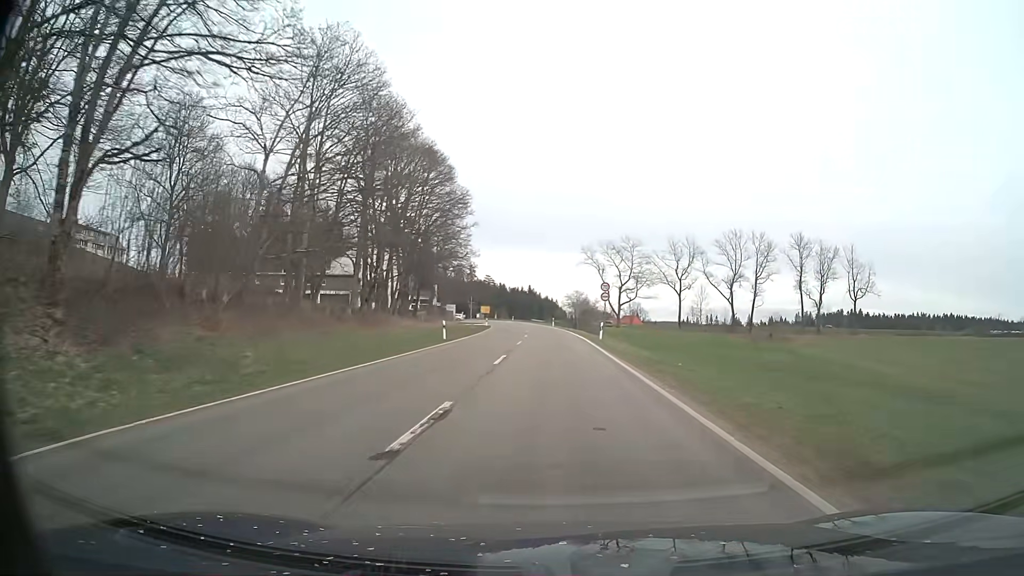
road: secondary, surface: asphalt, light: Day
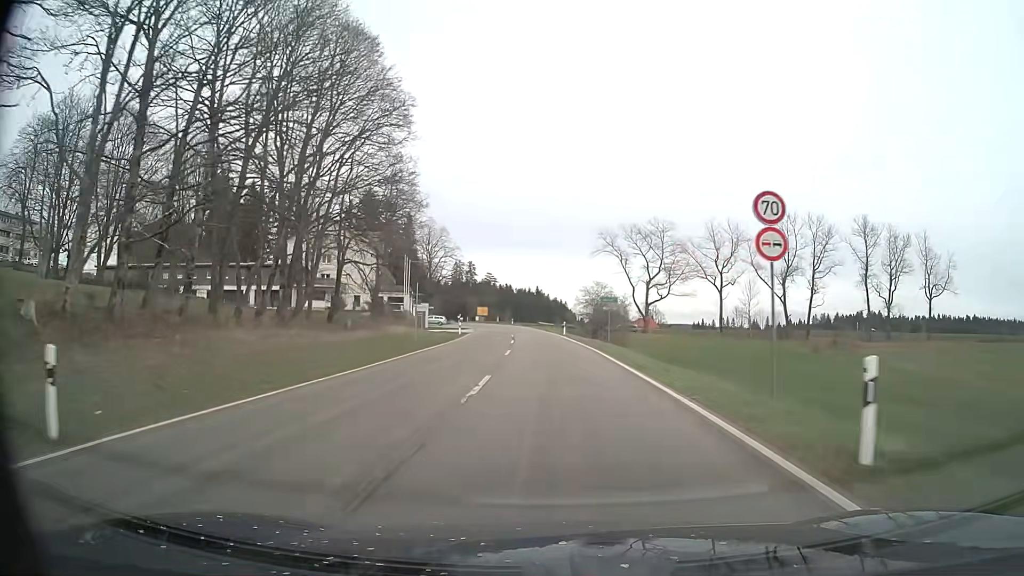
(-0.3, +31.8) m; -1°
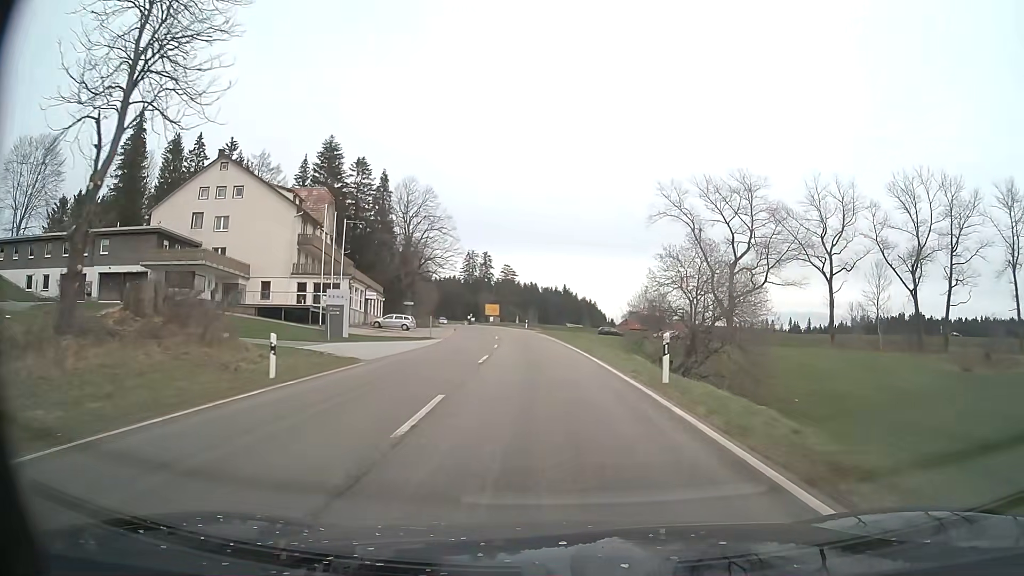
(-0.7, +41.4) m; -2°
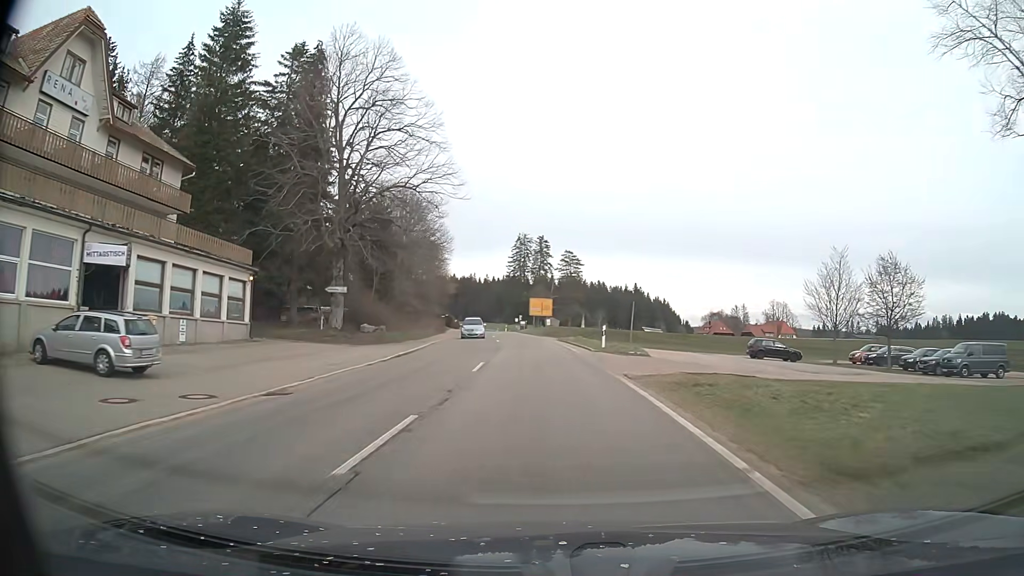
(-2.4, +51.3) m; -6°
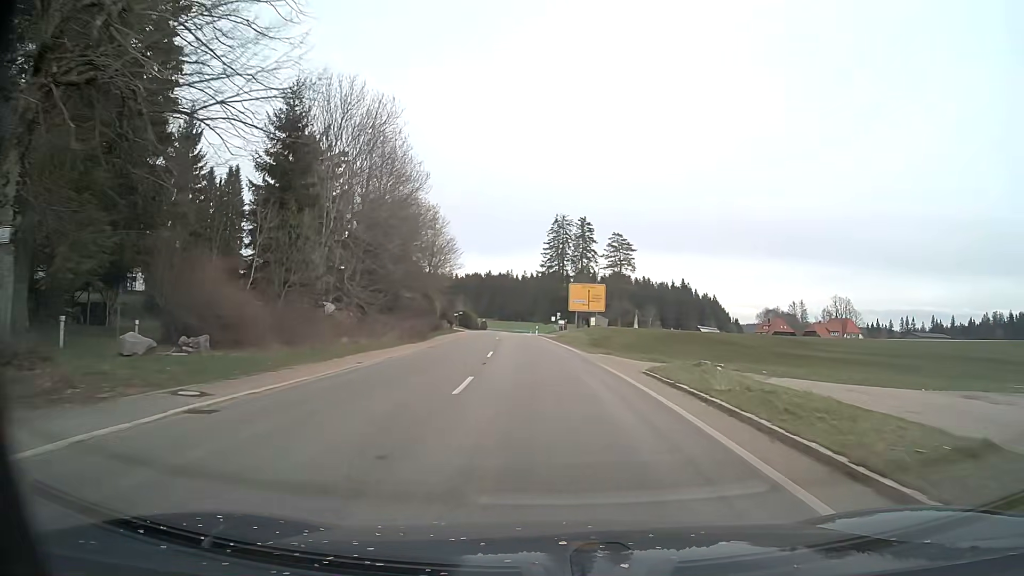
(-0.8, +30.6) m; -3°
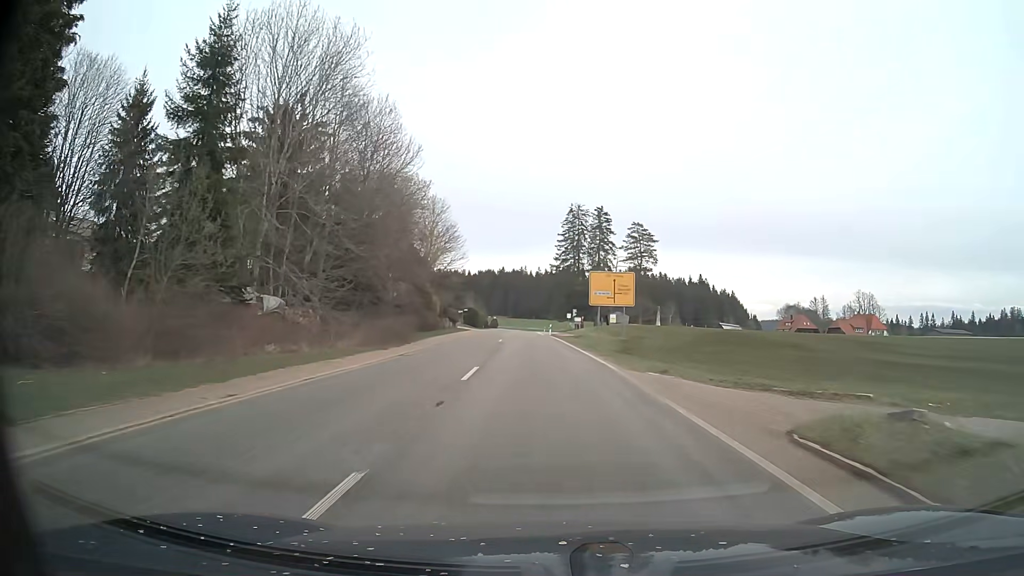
(-0.2, +10.2) m; -2°
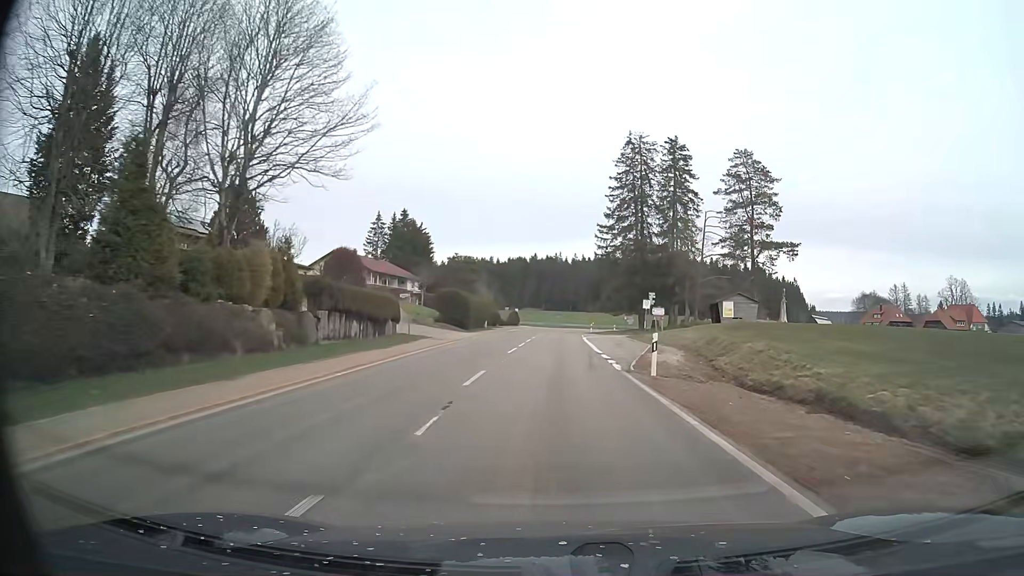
(-1.9, +50.2) m; -3°
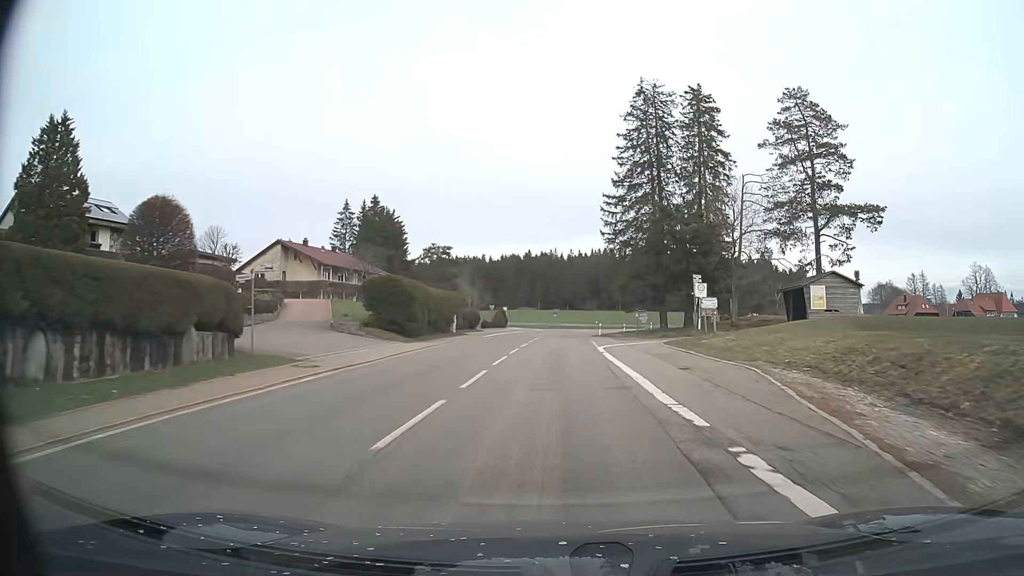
(0.0, +19.5) m; 0°
(0, +10) (0, +20) (0, +30) (+1, +40) (+1, +50) (+2, +60) (+3, +70) (+5, +80) (+7, +89) (+10, +99) m
